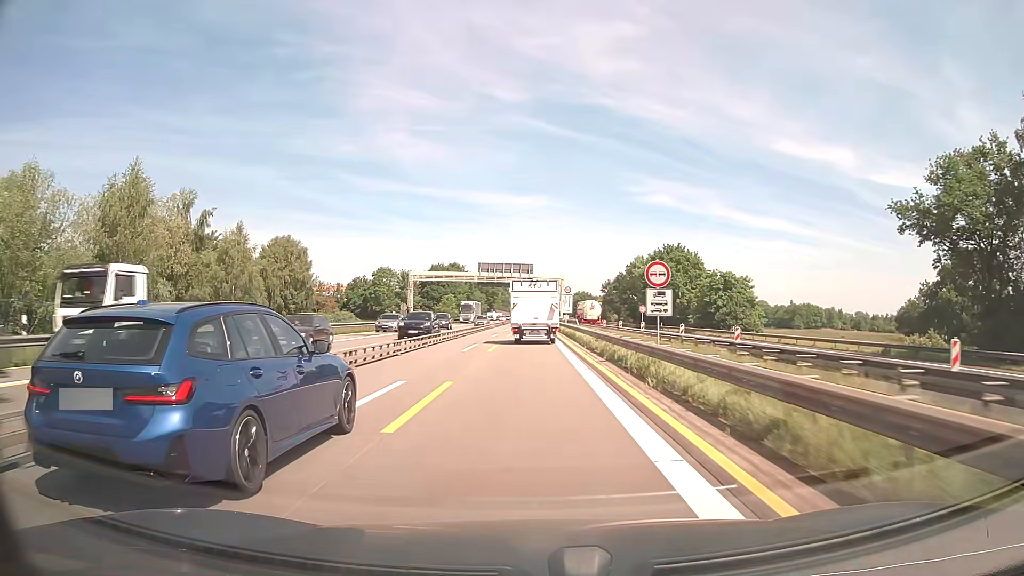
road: motorway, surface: asphalt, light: Day
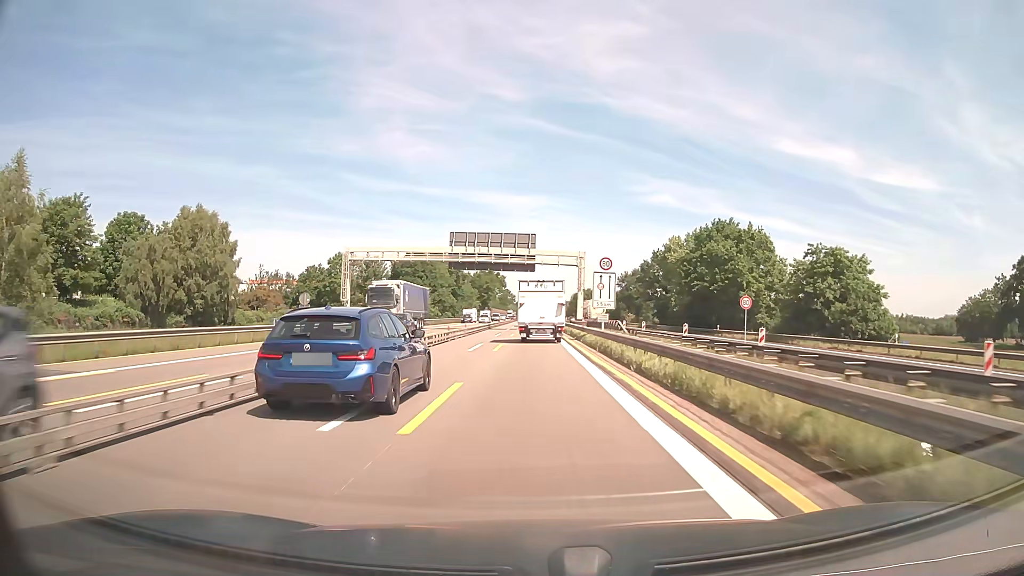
(-0.1, +36.3) m; 0°
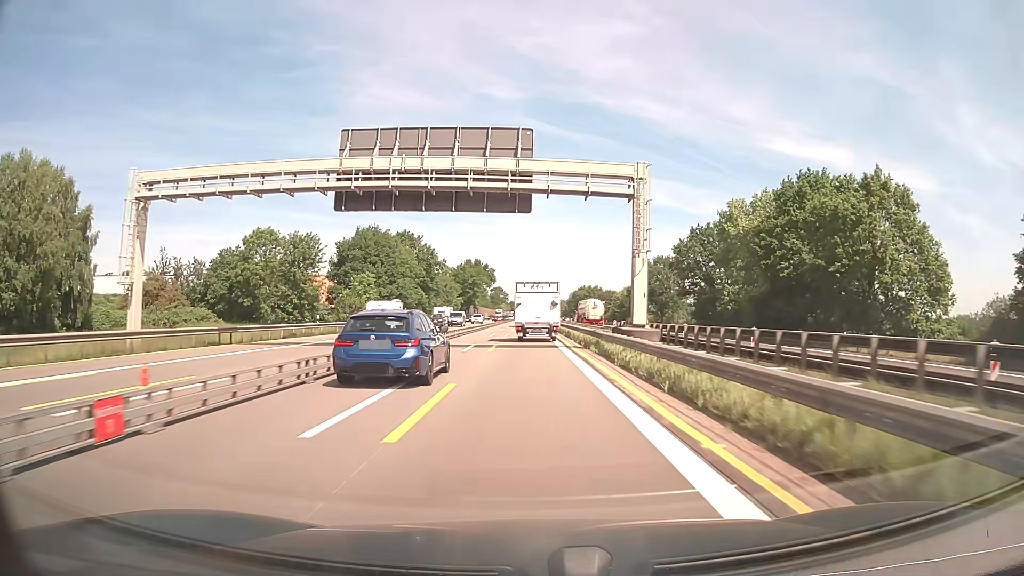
(+0.2, +36.8) m; 0°
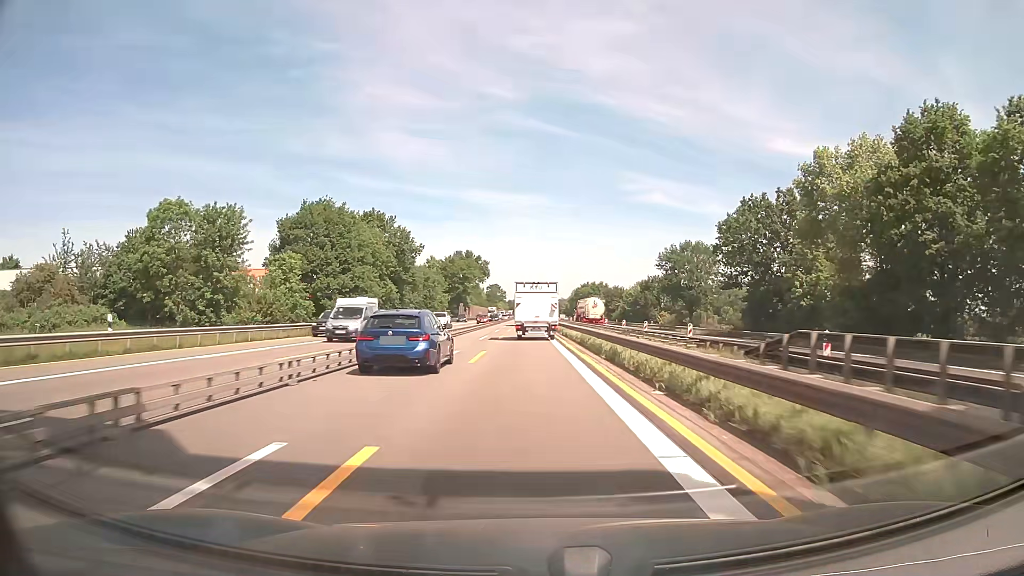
(0.0, +24.7) m; 0°
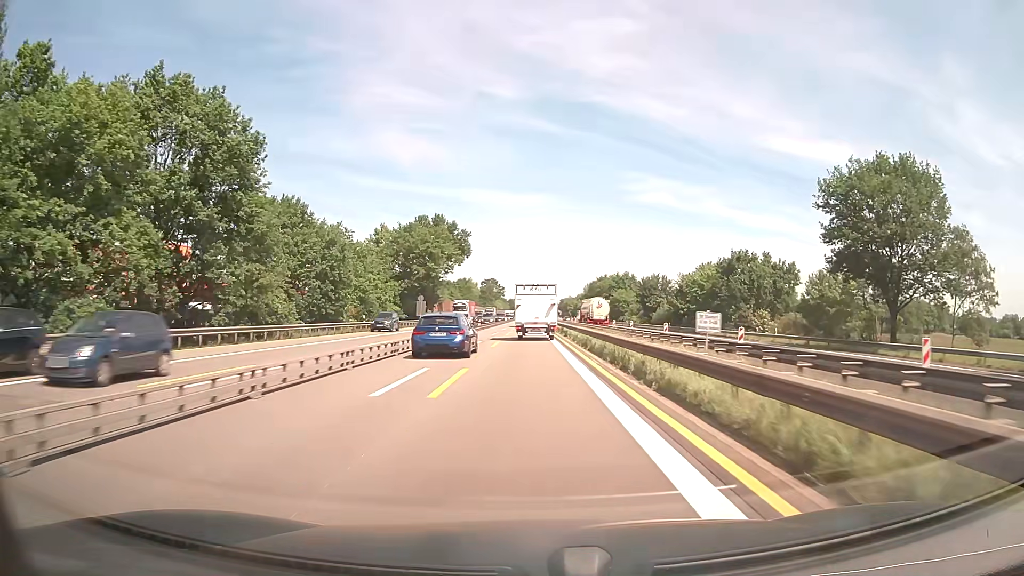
(-0.5, +62.2) m; 0°
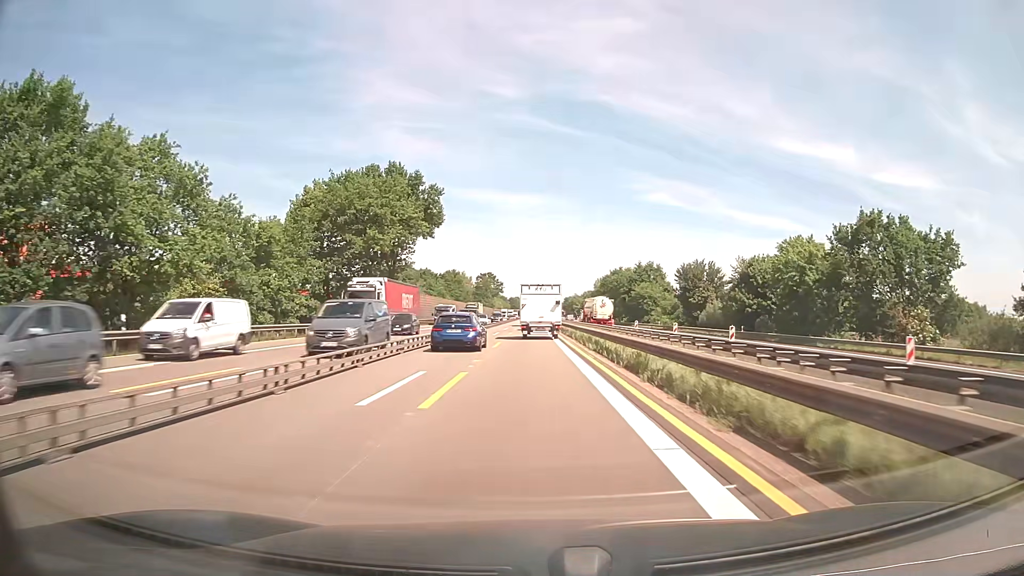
(-0.2, +37.5) m; 0°
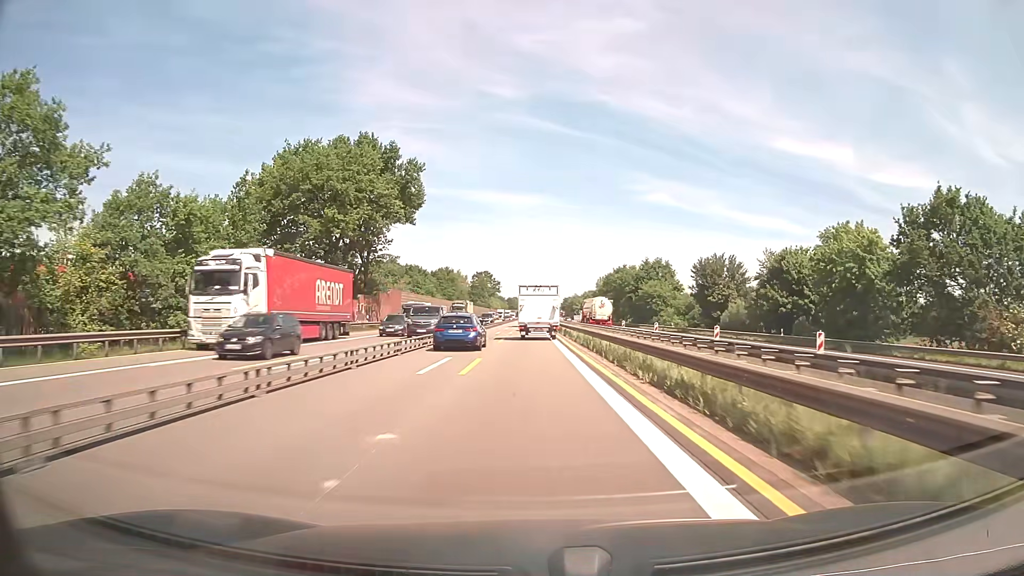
(0.0, +12.5) m; 0°
